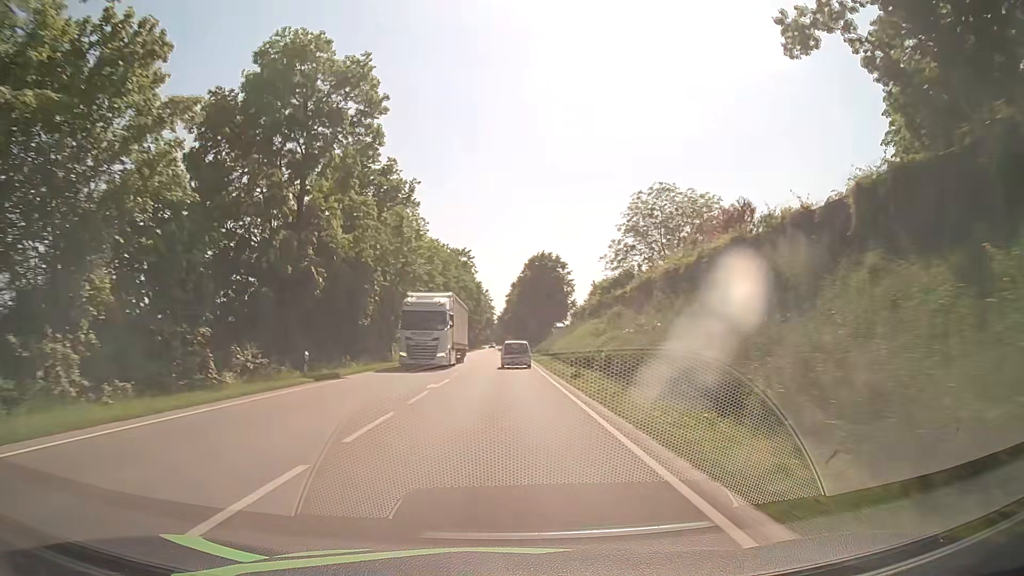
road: primary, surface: asphalt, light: Day
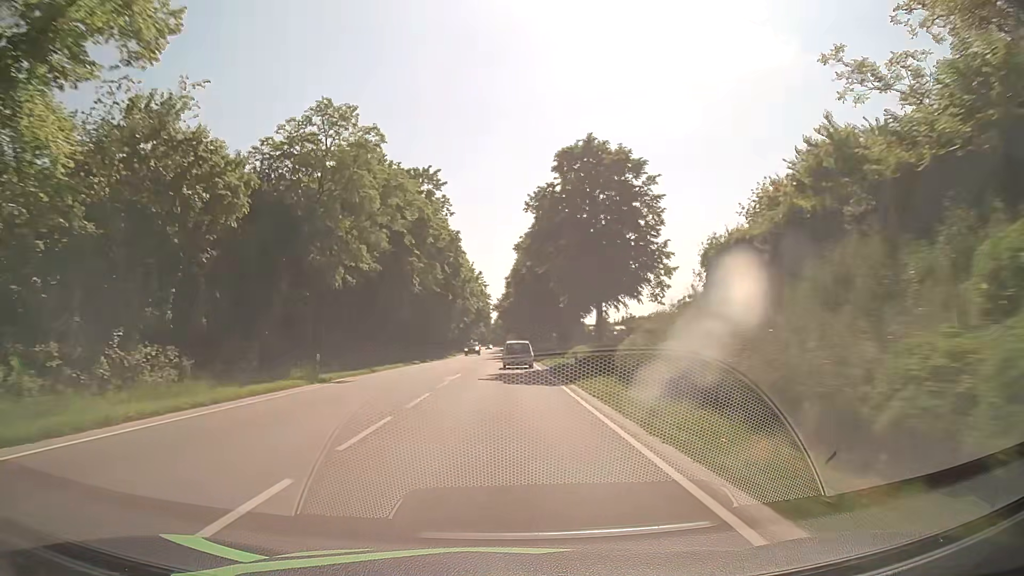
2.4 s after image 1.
(-0.3, +48.4) m; -1°
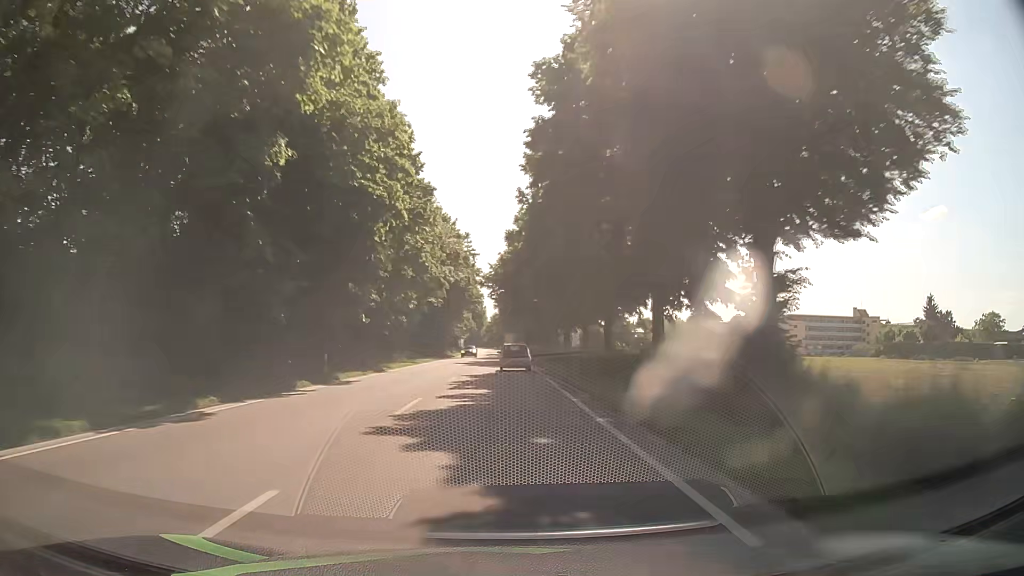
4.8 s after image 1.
(+0.3, +48.1) m; 0°
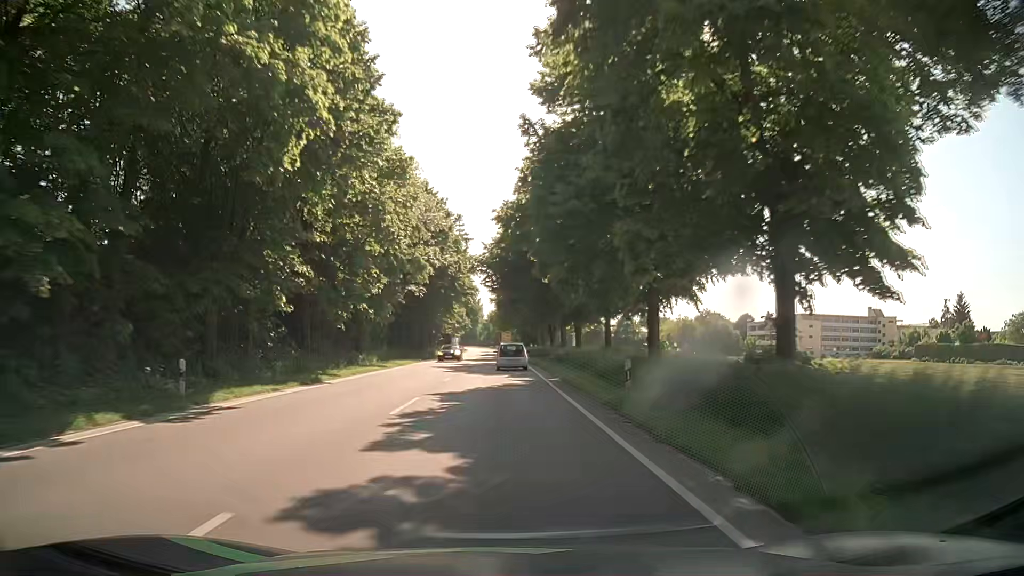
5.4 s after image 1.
(0.0, +12.0) m; 0°
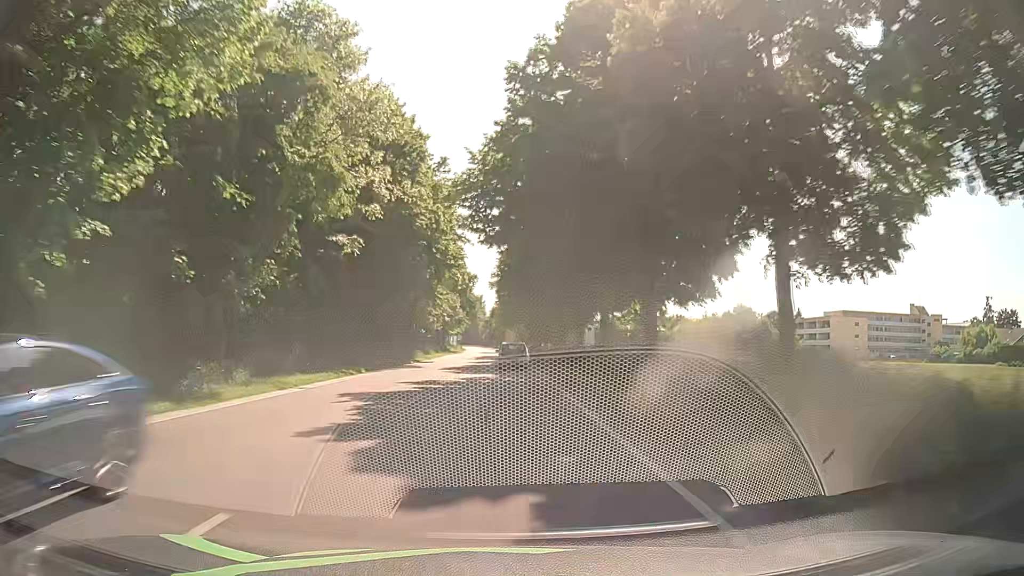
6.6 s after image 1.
(+0.1, +23.9) m; 0°
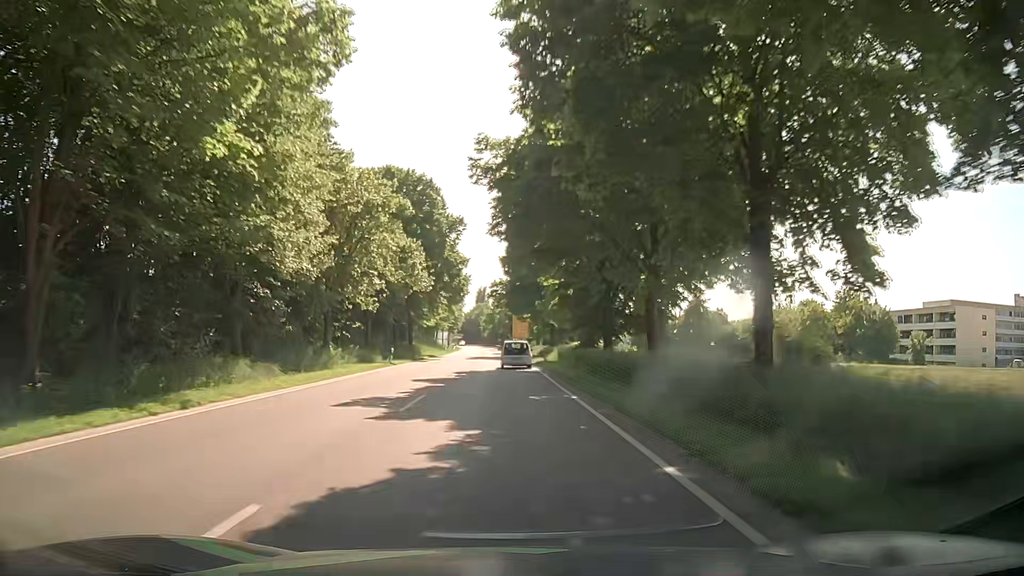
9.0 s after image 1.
(-0.2, +47.8) m; 0°
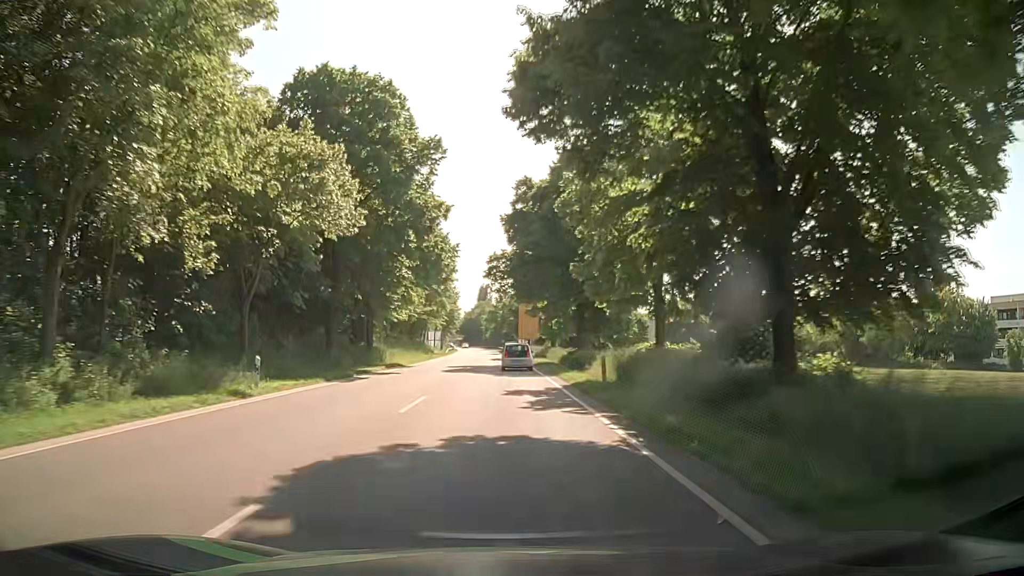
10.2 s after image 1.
(-0.1, +23.9) m; 0°
